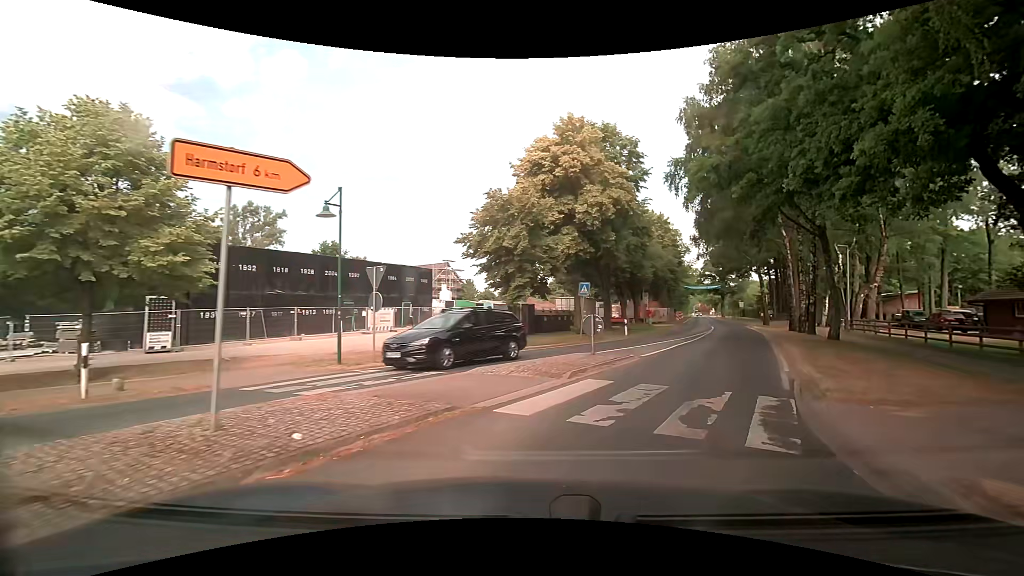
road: secondary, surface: asphalt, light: Day
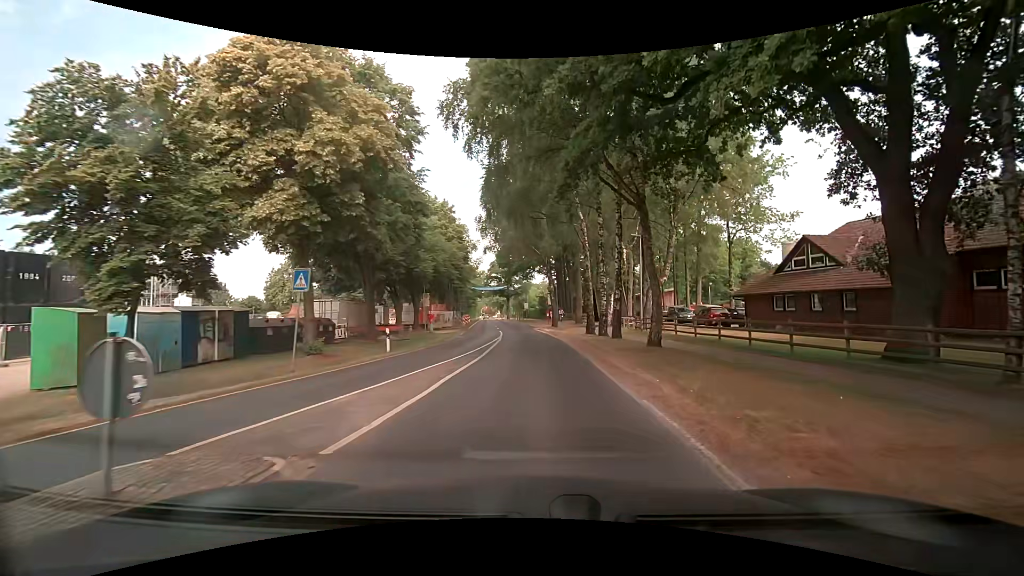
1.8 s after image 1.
(+2.7, +9.9) m; +25°
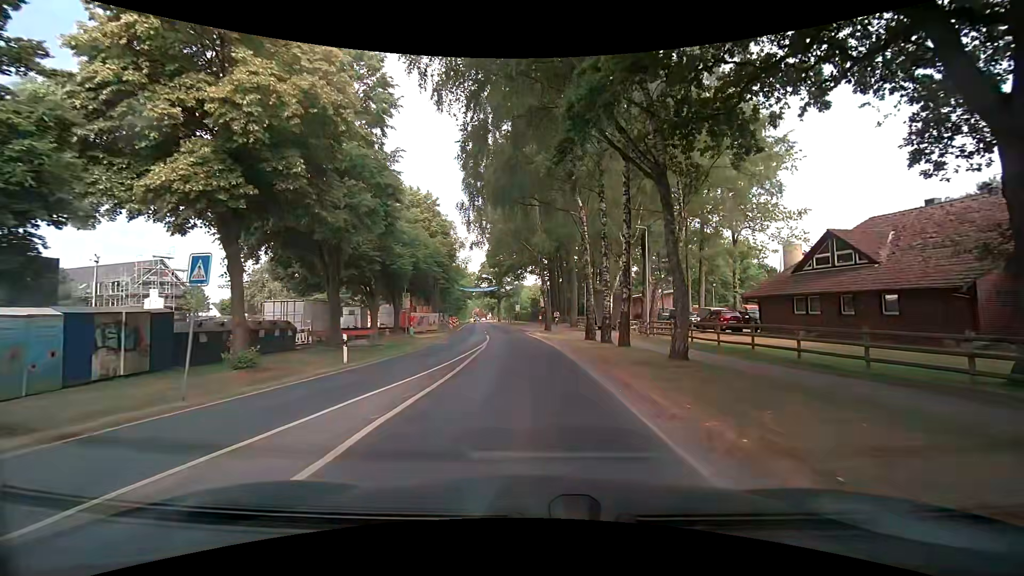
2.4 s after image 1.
(+0.1, +4.1) m; +3°
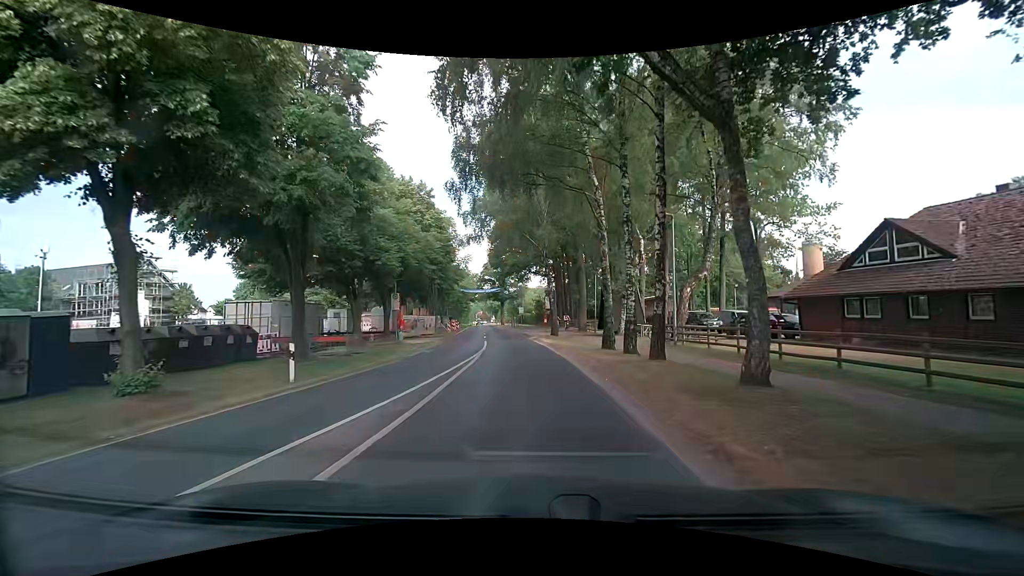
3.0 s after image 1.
(0.0, +4.4) m; -2°
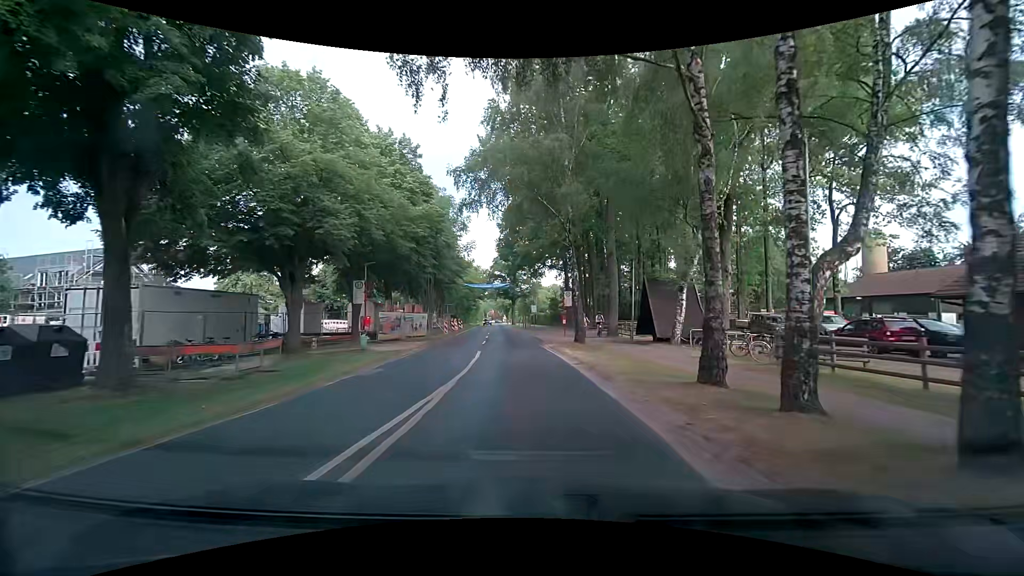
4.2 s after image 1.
(+0.1, +10.1) m; 0°
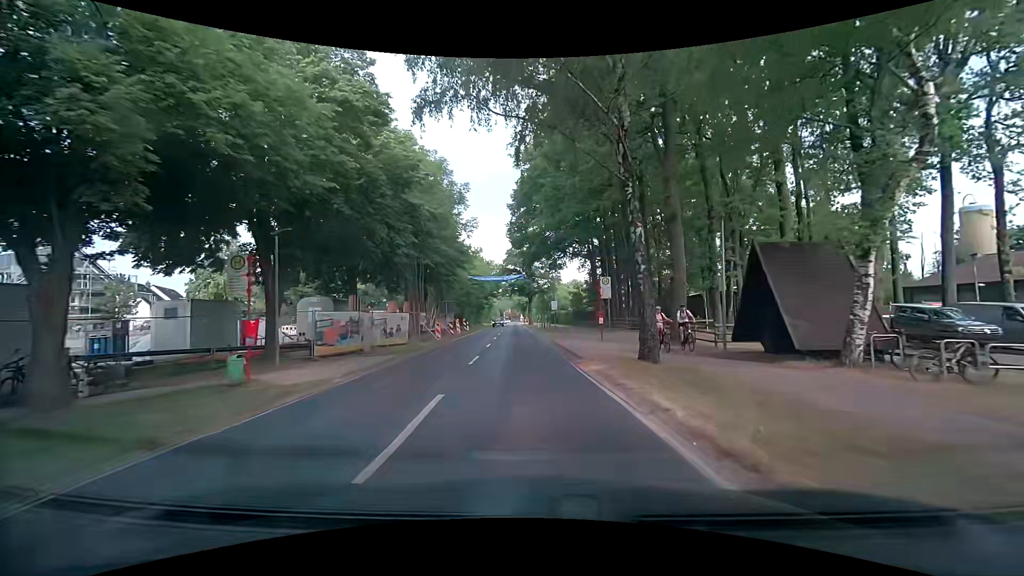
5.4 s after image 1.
(-0.2, +12.0) m; -2°
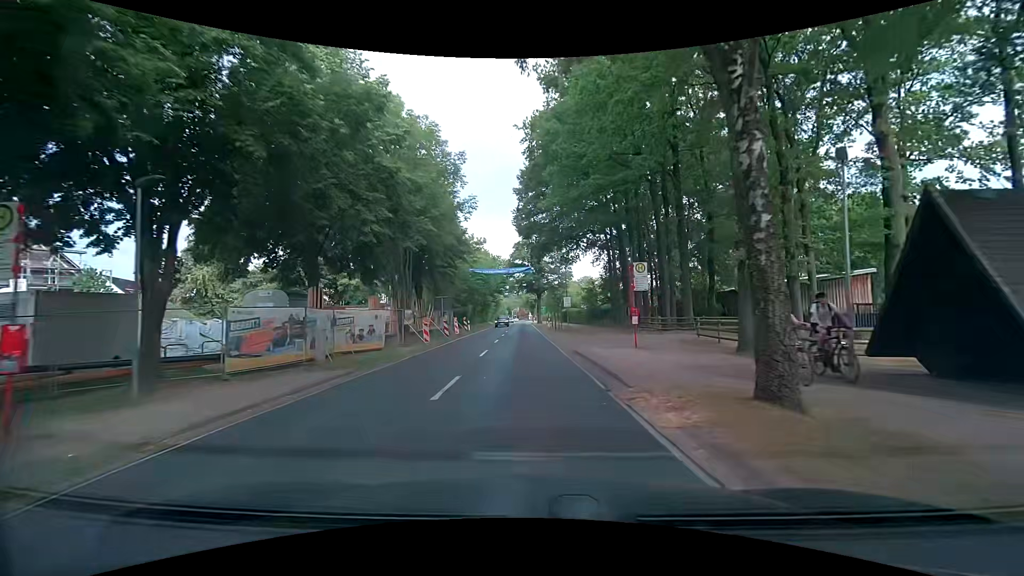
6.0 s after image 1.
(-0.1, +6.6) m; -1°
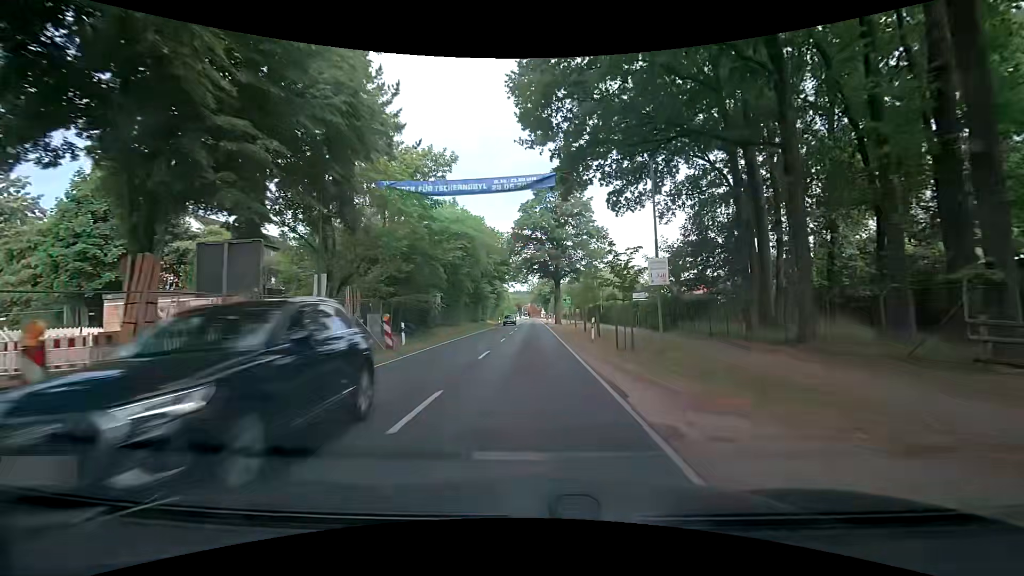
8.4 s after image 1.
(-0.5, +29.7) m; -2°
(0, +10) (0, +20) (0, +30) (0, +40) (0, +50) (0, +60) (0, +70) (0, +80) (0, +90) (0, +100) m
